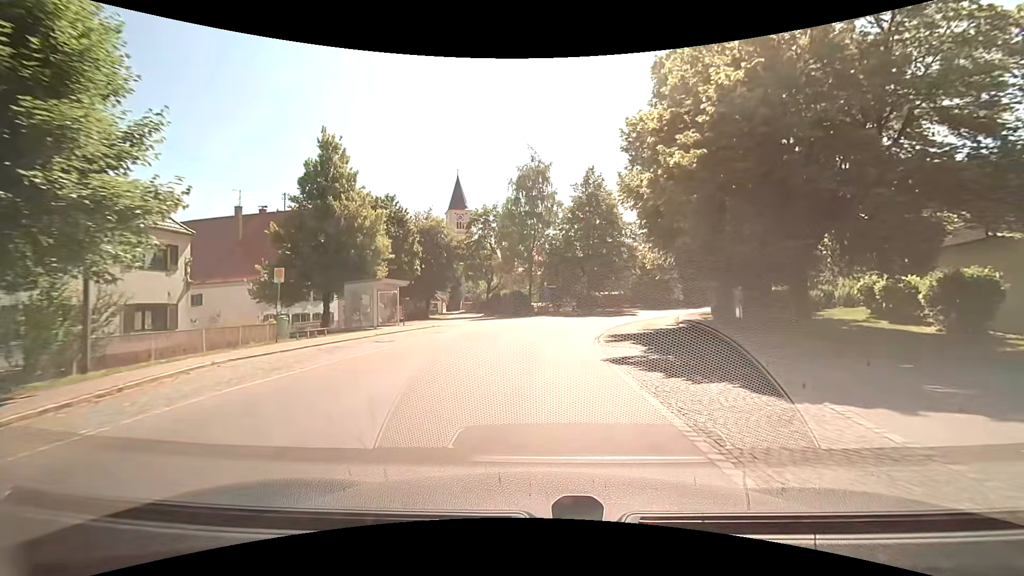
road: tertiary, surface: asphalt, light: Day
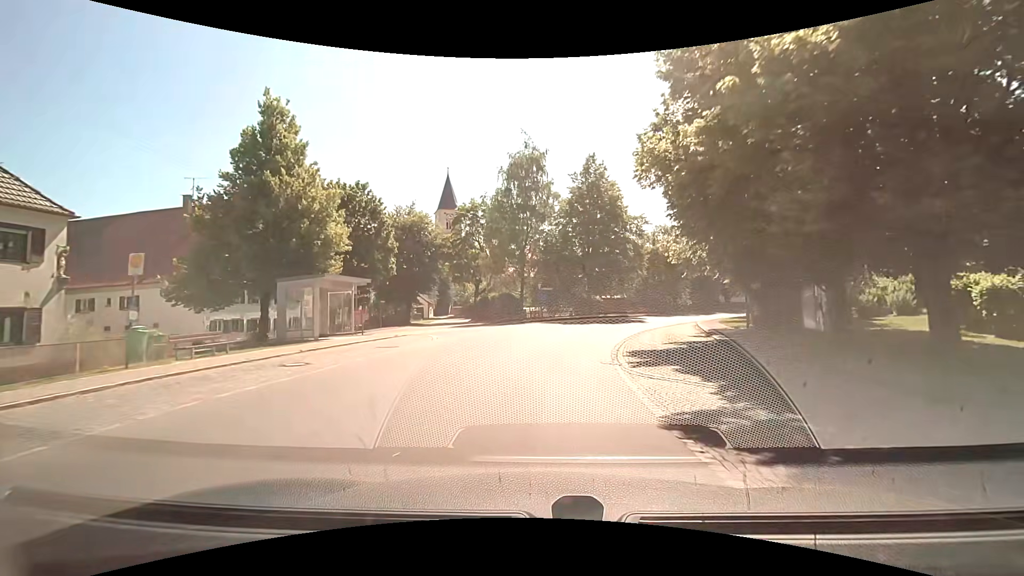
(0.0, +6.4) m; 0°
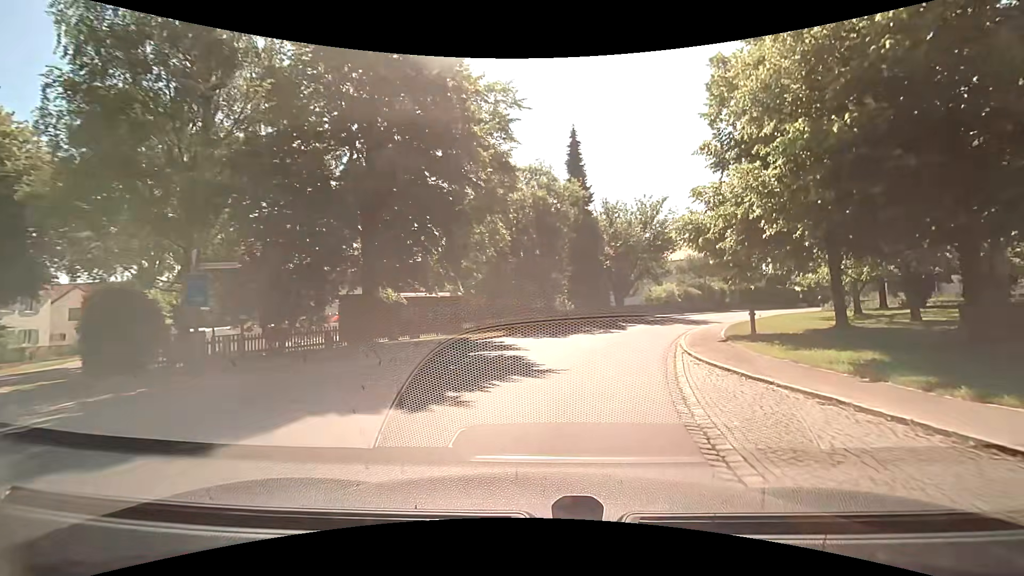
(+4.2, +29.1) m; +20°
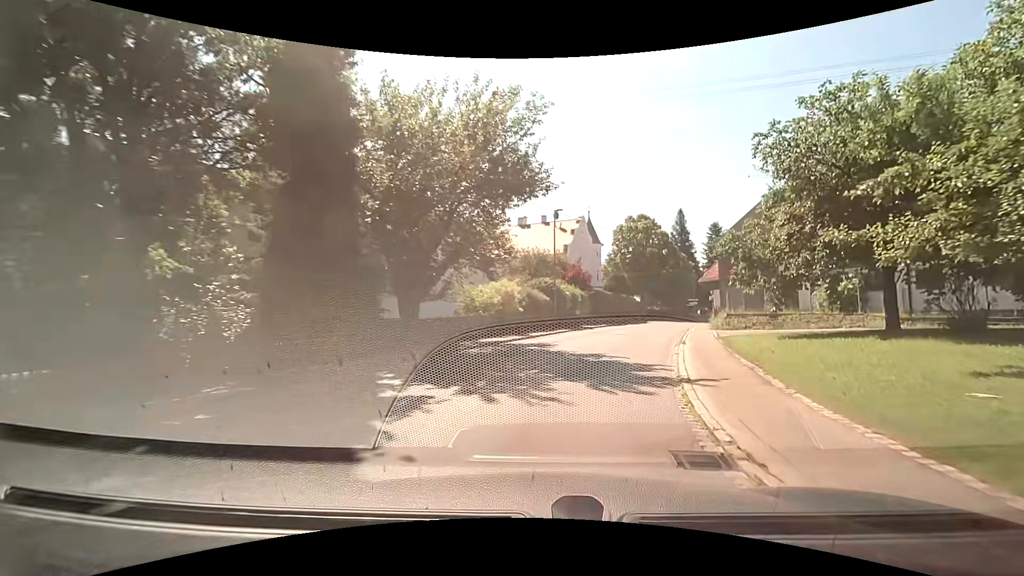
(+3.8, +21.5) m; +20°
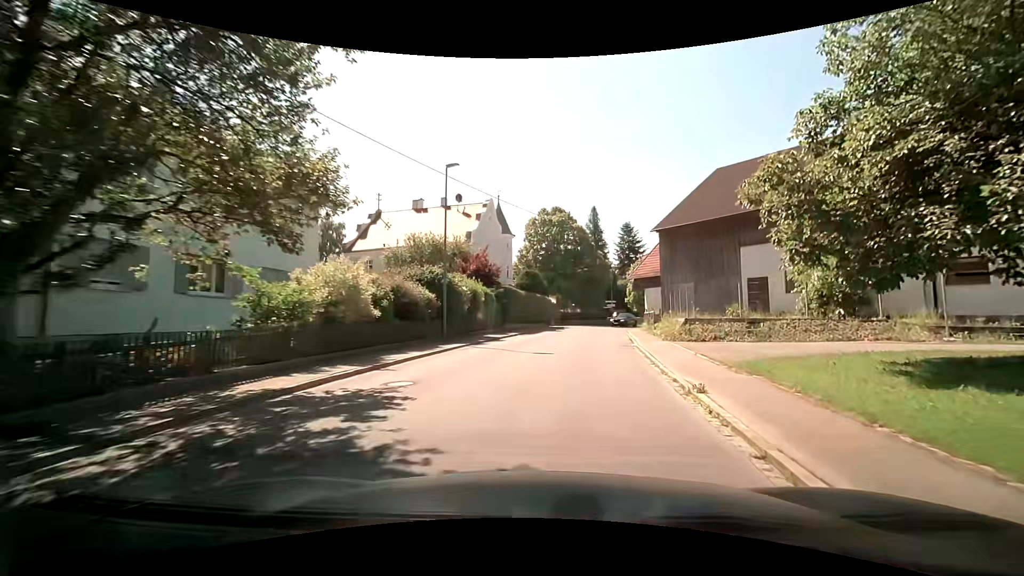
(+1.0, +10.8) m; +10°
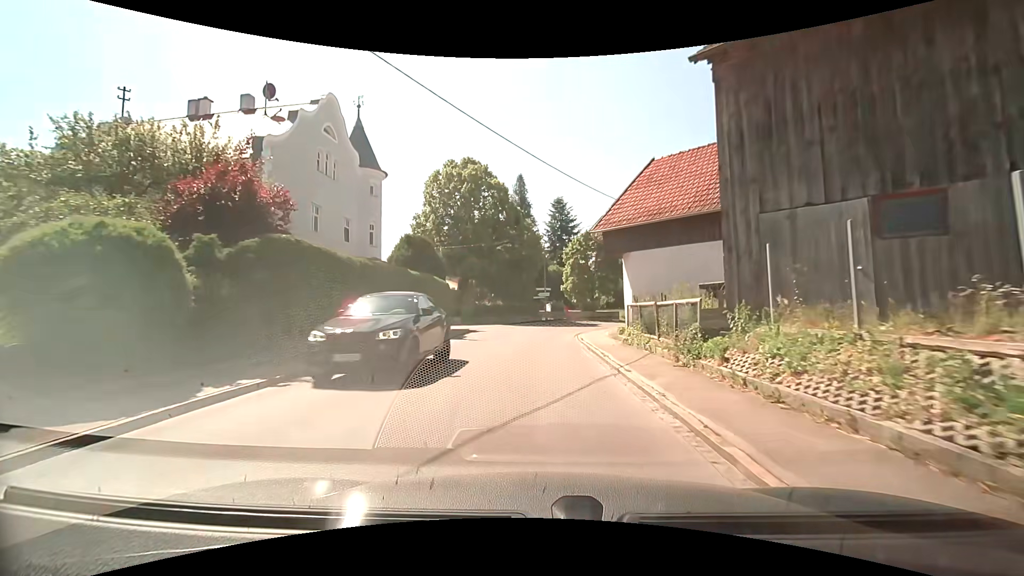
(+2.3, +21.6) m; +9°
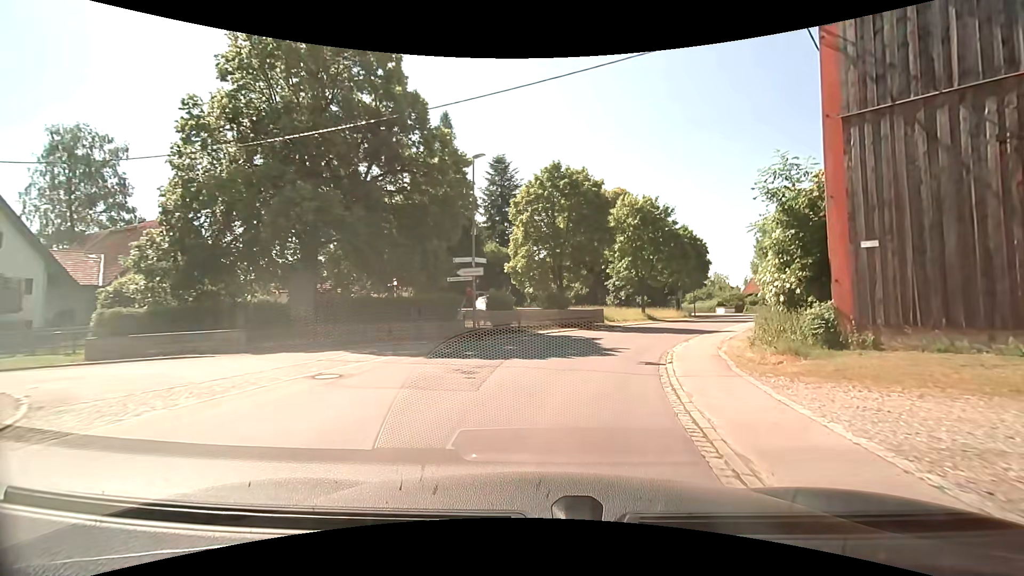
(+0.4, +27.1) m; +7°
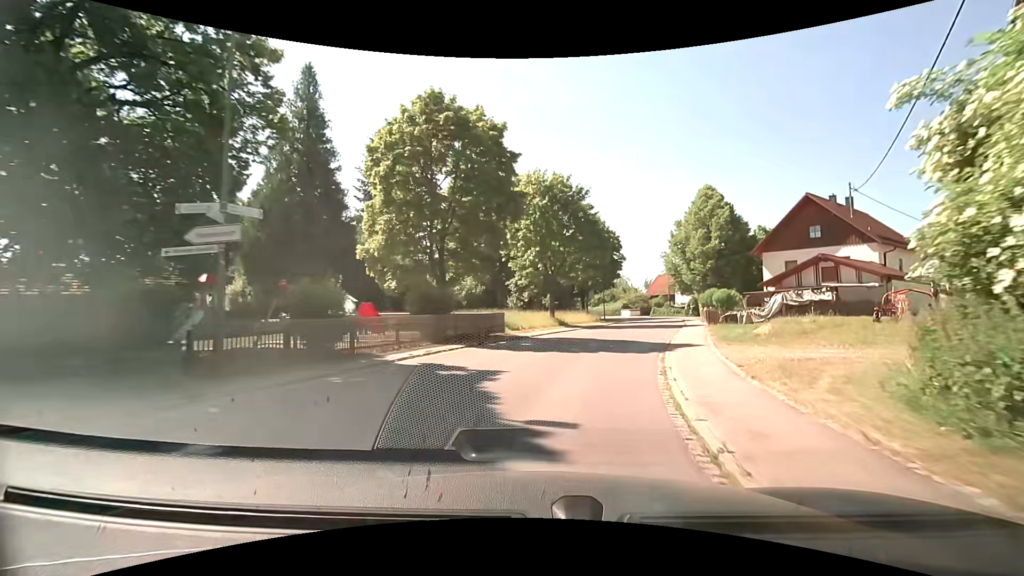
(+1.0, +11.2) m; +10°
(+1, +10) (+3, +20) (+6, +29) (+9, +39) (+12, +48) (+14, +58) (+15, +68) (+15, +78) (+13, +88) (+10, +97) m
